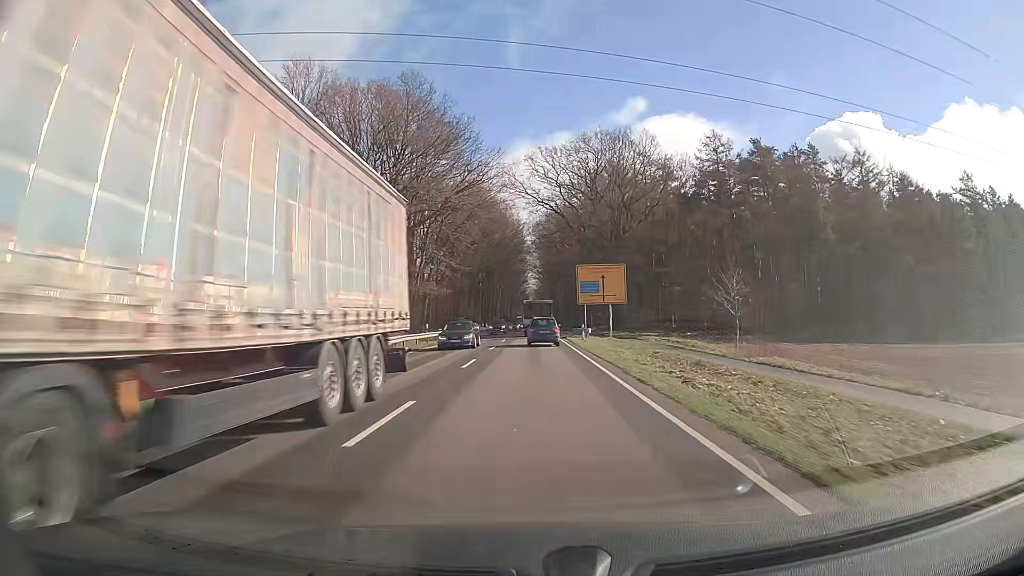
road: primary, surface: asphalt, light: Day
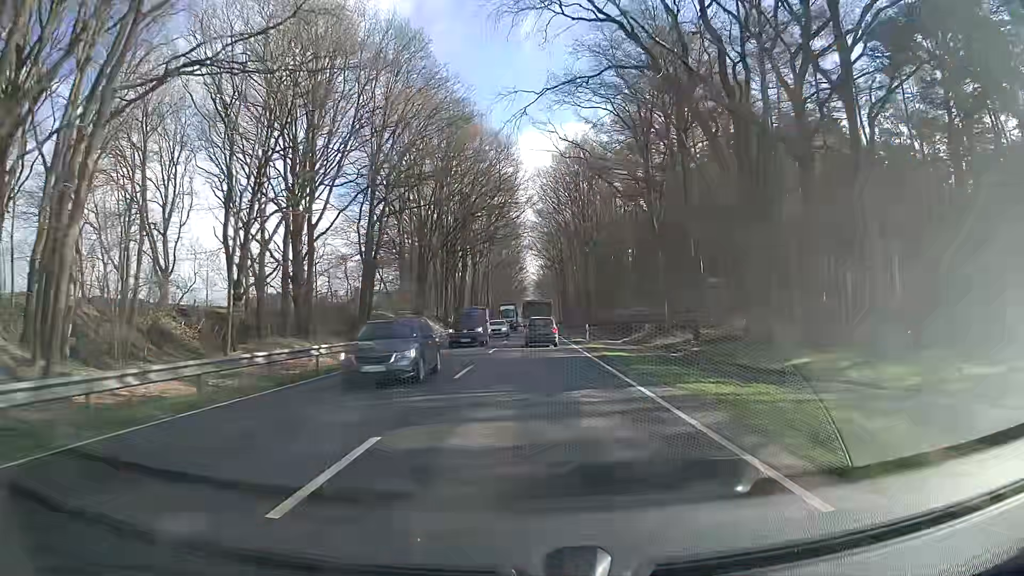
(-0.2, +51.8) m; 0°
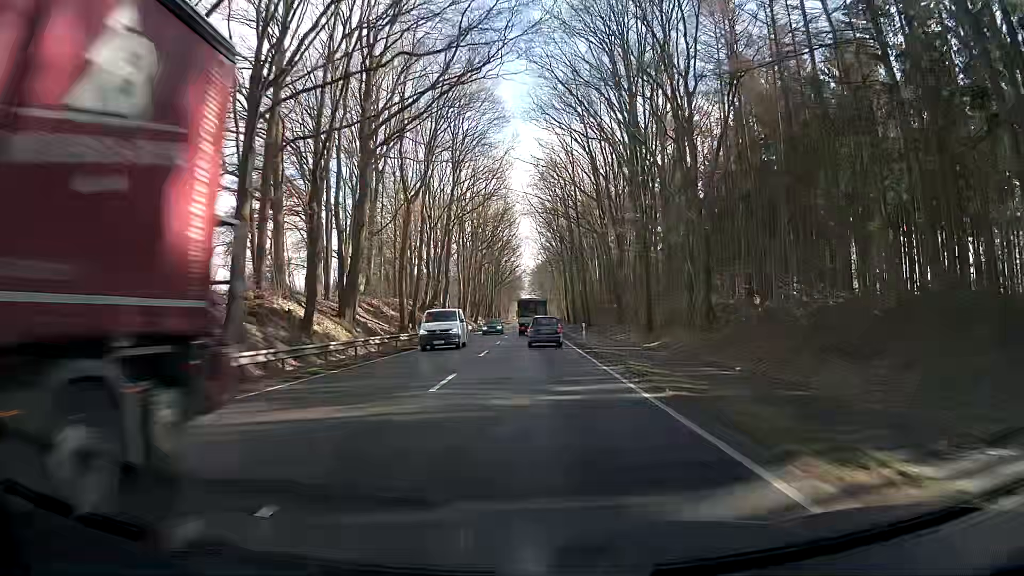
(+0.3, +51.1) m; 0°
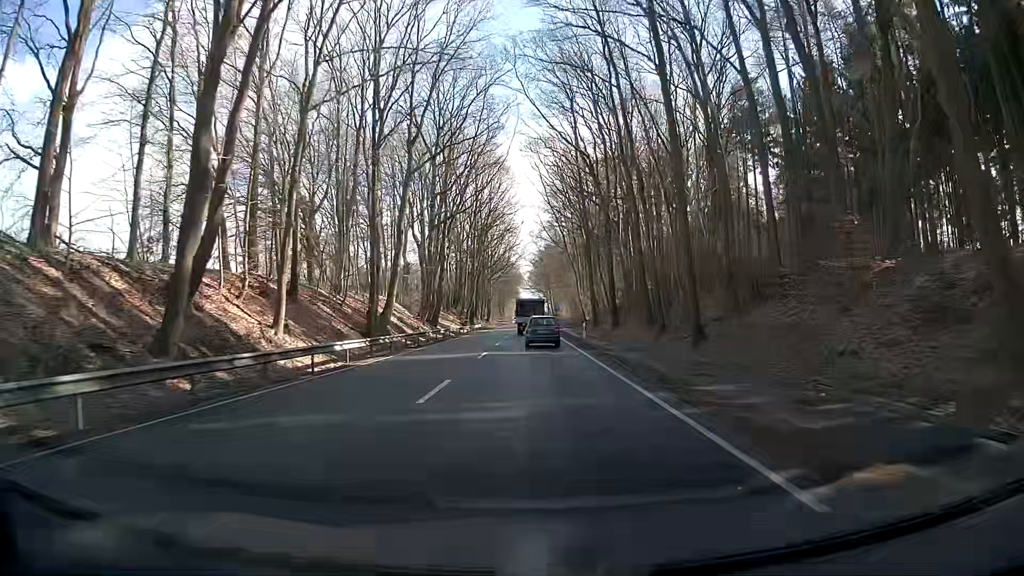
(-0.2, +49.9) m; 0°
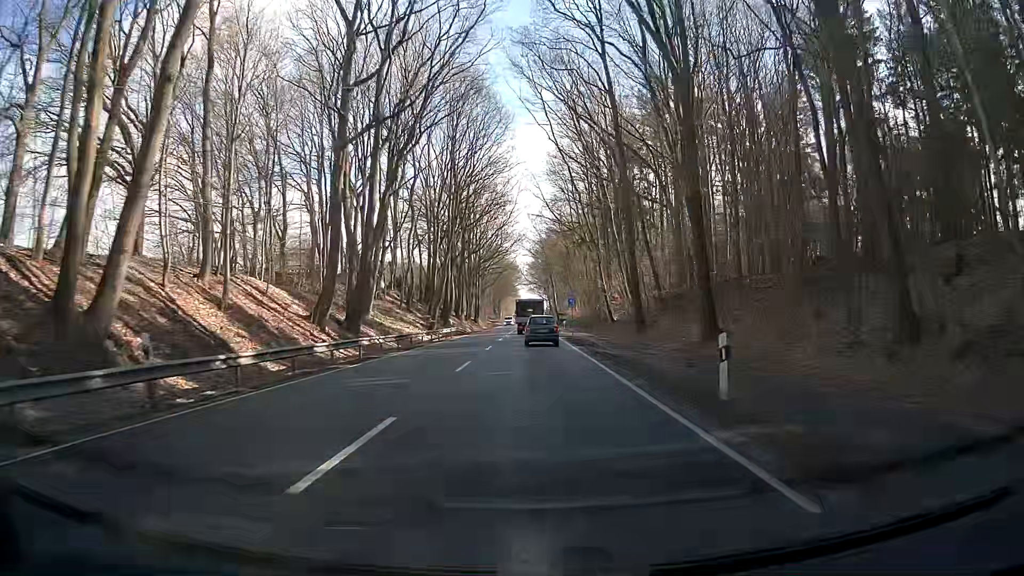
(-0.1, +29.8) m; 0°
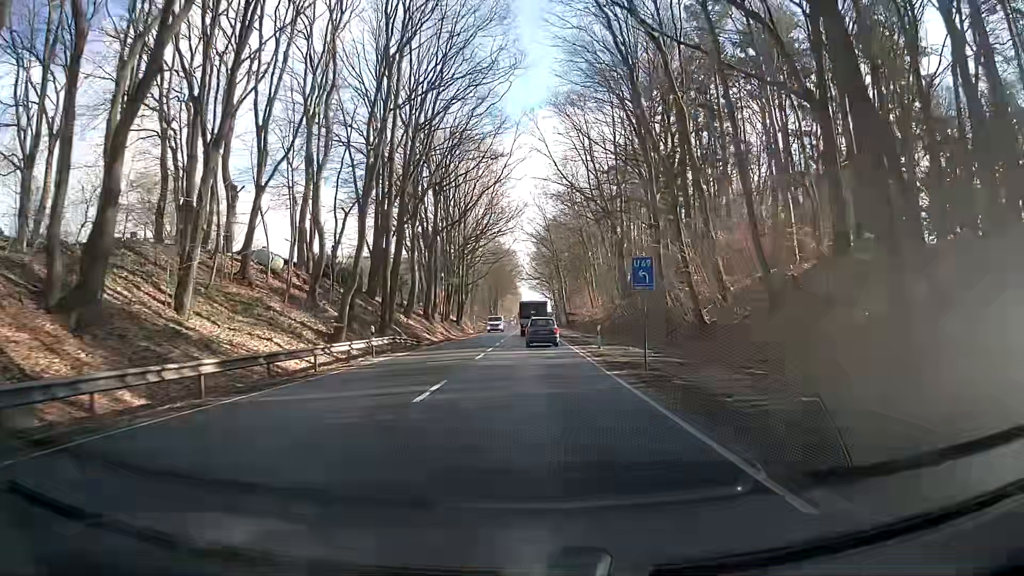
(-0.3, +30.2) m; -1°
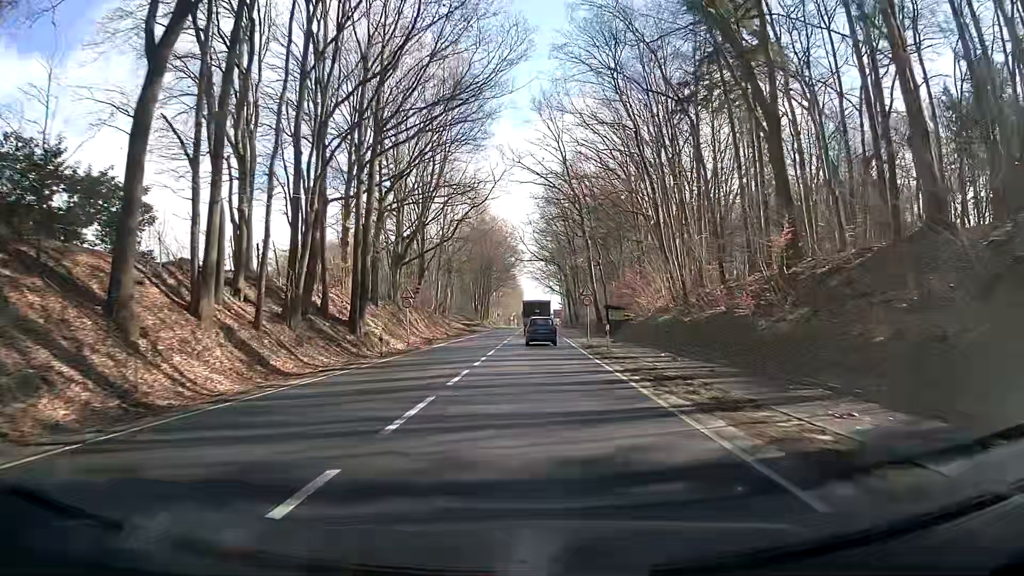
(+0.2, +51.7) m; 0°
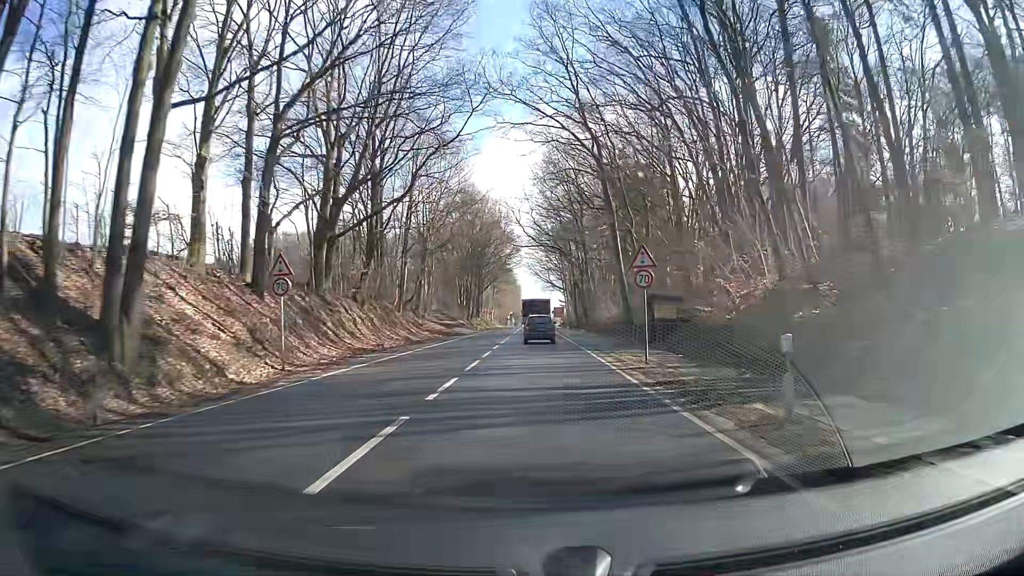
(+0.4, +21.2) m; -1°
(0, +10) (0, +20) (0, +30) (+1, +40) (+1, +50) (+1, +60) (+1, +70) (+1, +80) (+1, +90) (+2, +100) m
